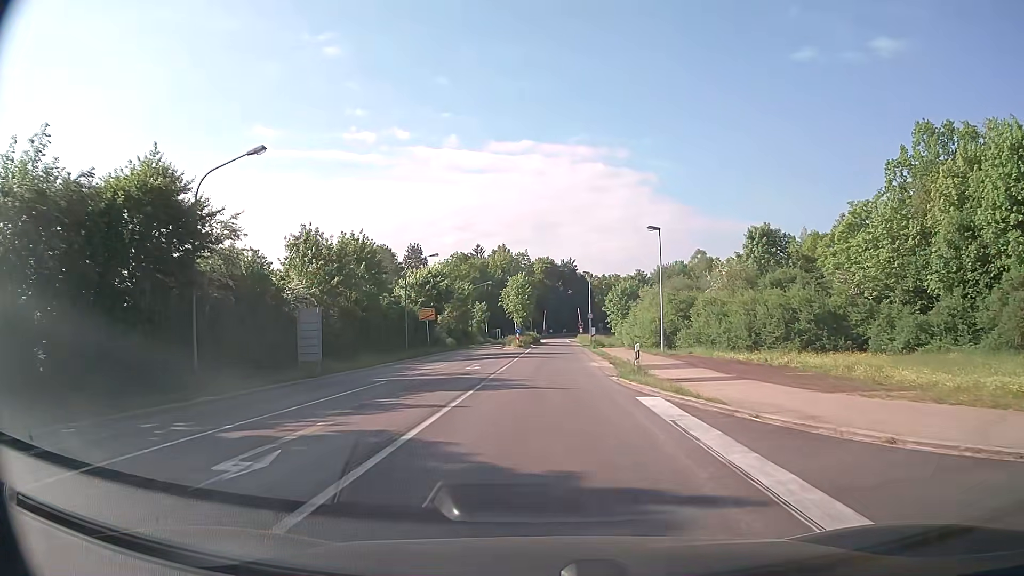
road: secondary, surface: asphalt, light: Day
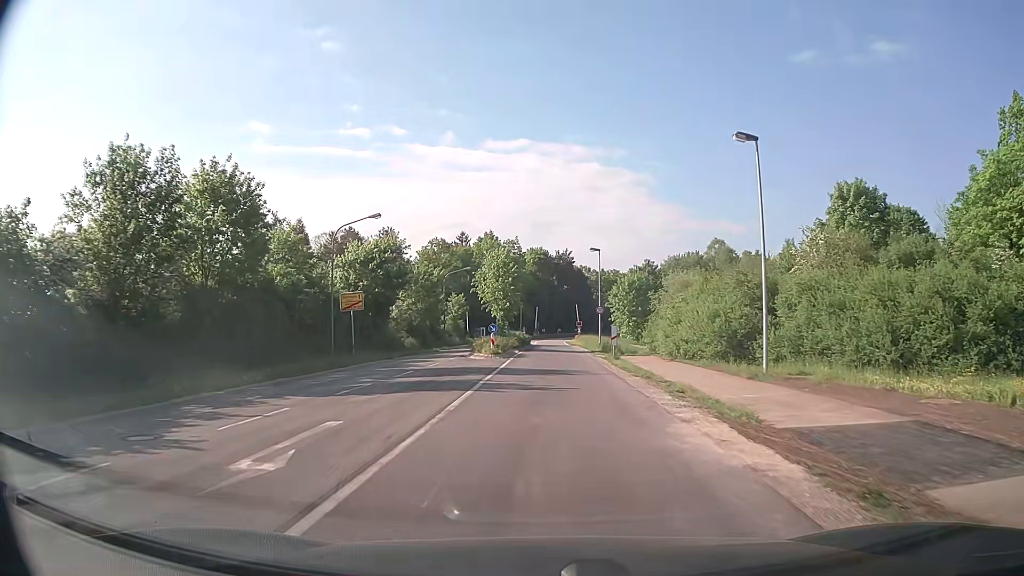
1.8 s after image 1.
(0.0, +20.1) m; +1°
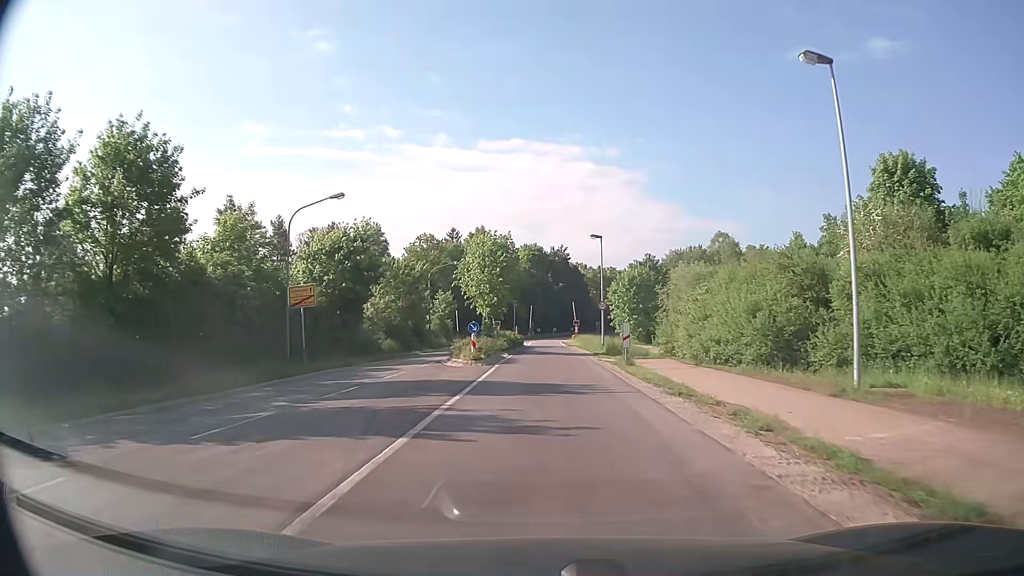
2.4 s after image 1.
(0.0, +6.8) m; 0°
(0, +10) (0, +20) (0, +30) (0, +40) (0, +50) (0, +60) (0, +70) (0, +80) (0, +90) (+1, +100) m
